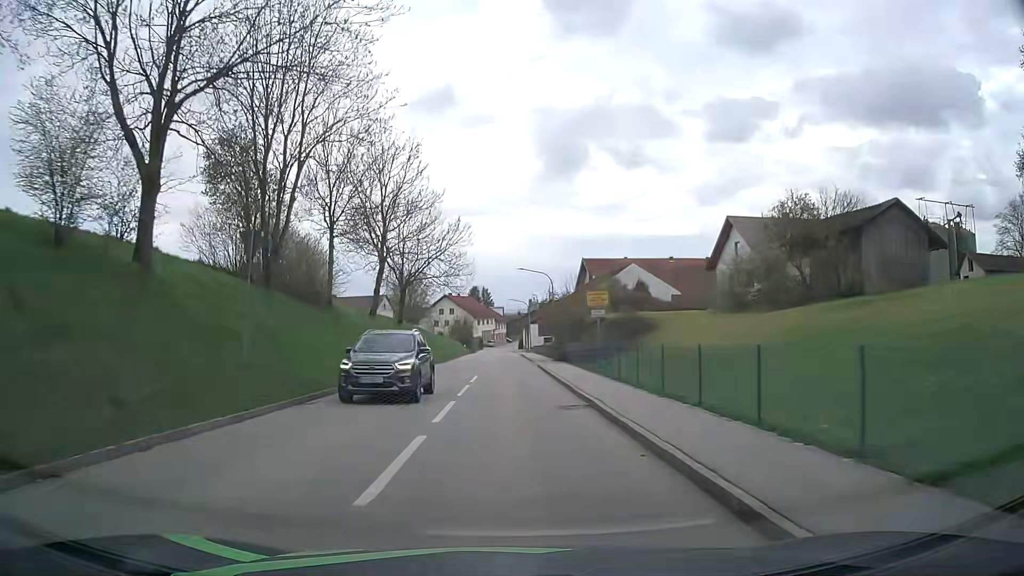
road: tertiary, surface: asphalt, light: Day
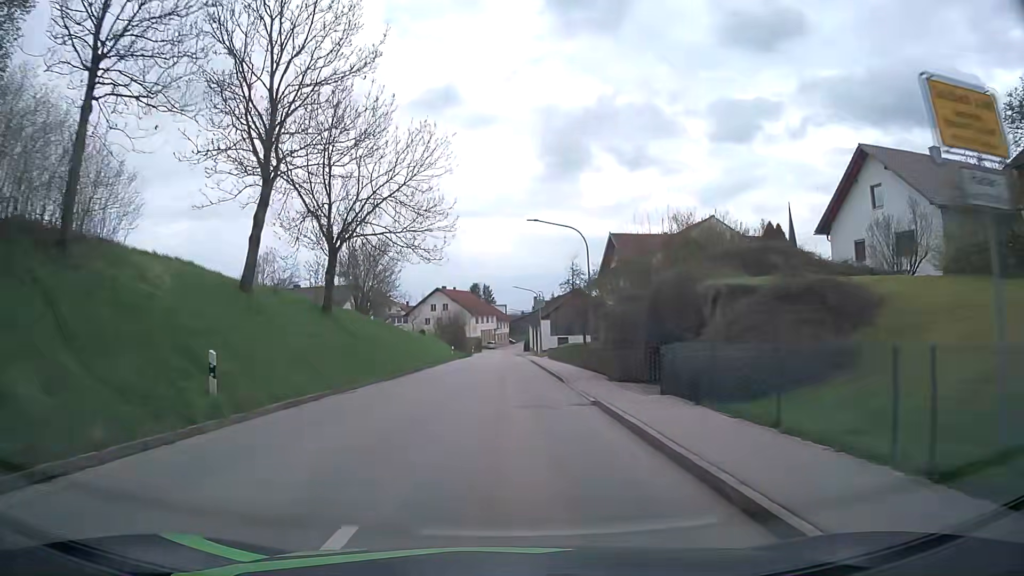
(0.0, +22.9) m; 0°
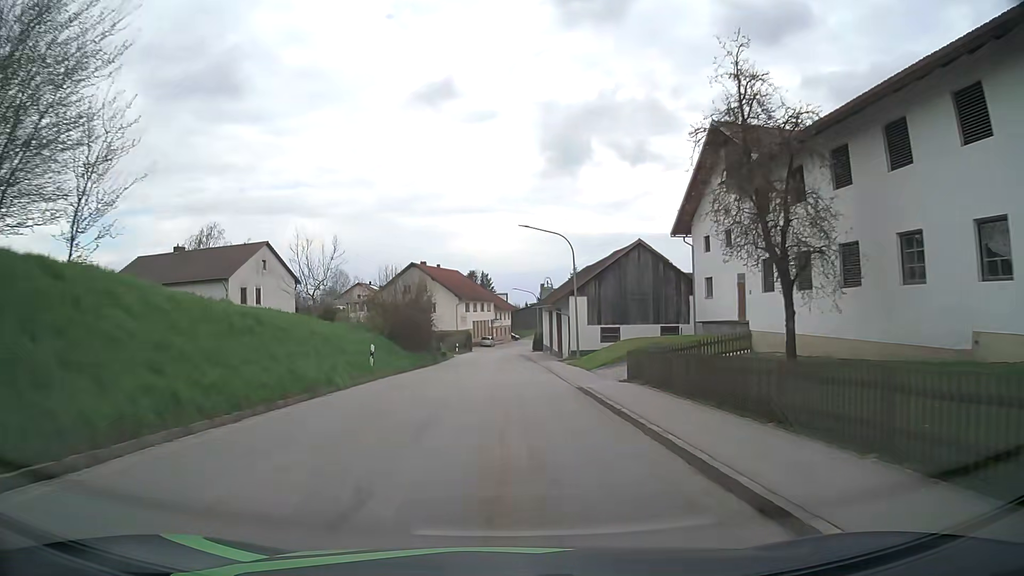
(-0.1, +37.1) m; 0°
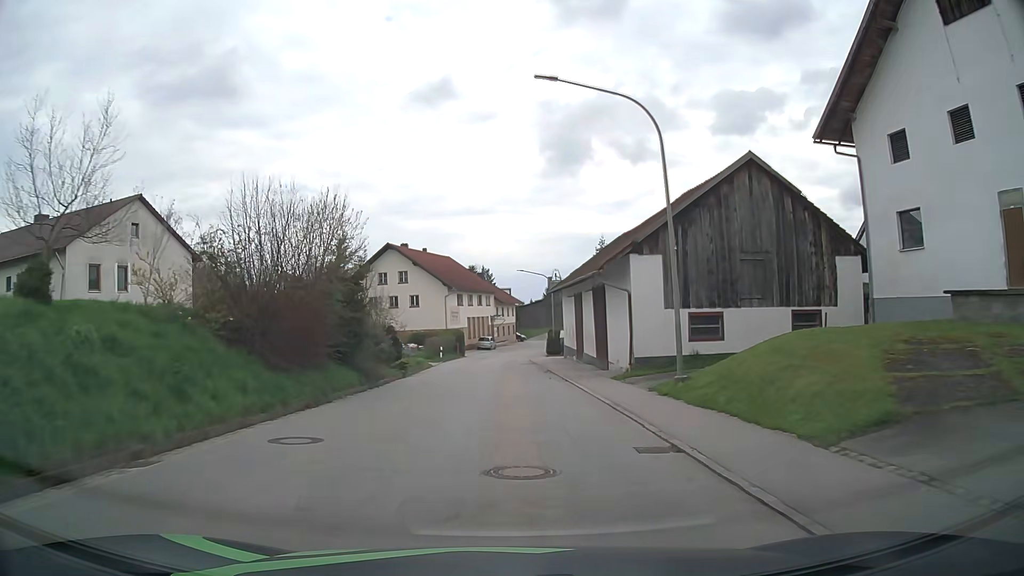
(0.0, +21.6) m; 0°
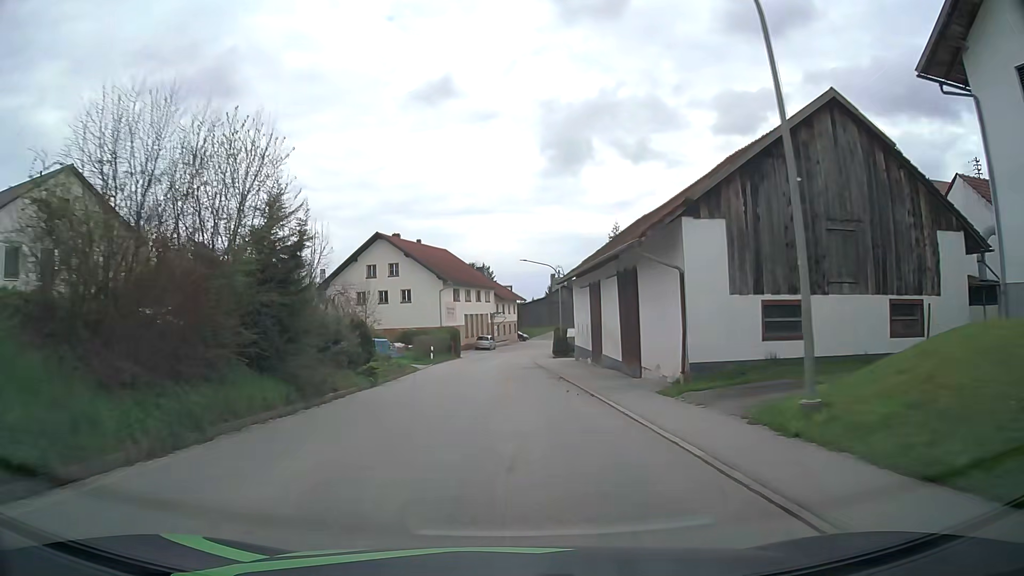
(0.0, +7.1) m; 0°
(0, +10) (0, +20) (0, +30) (0, +40) (0, +50) (+1, +60) (+2, +70) (+4, +80) (+7, +89) (+11, +99) m
